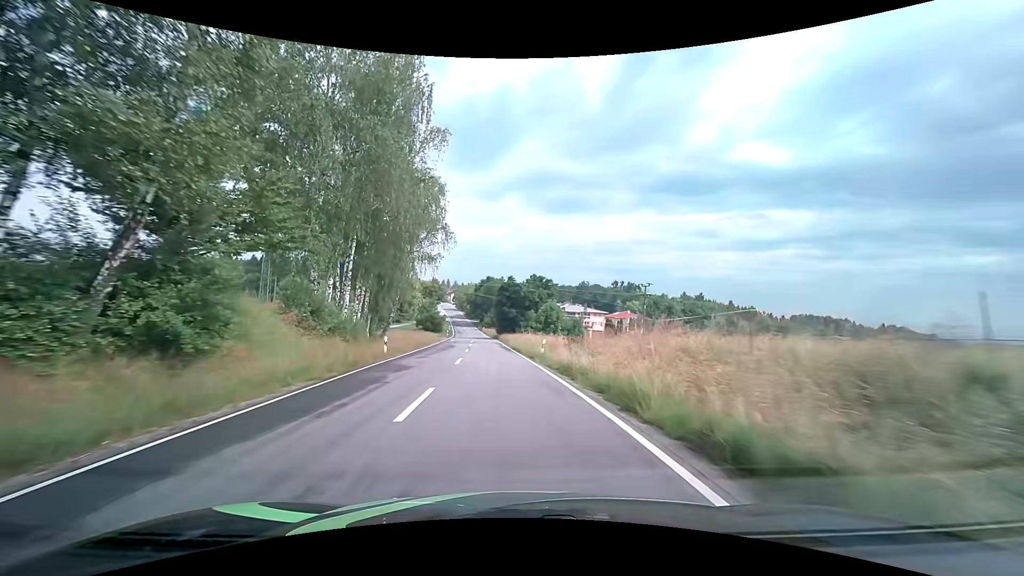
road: tertiary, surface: asphalt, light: Day
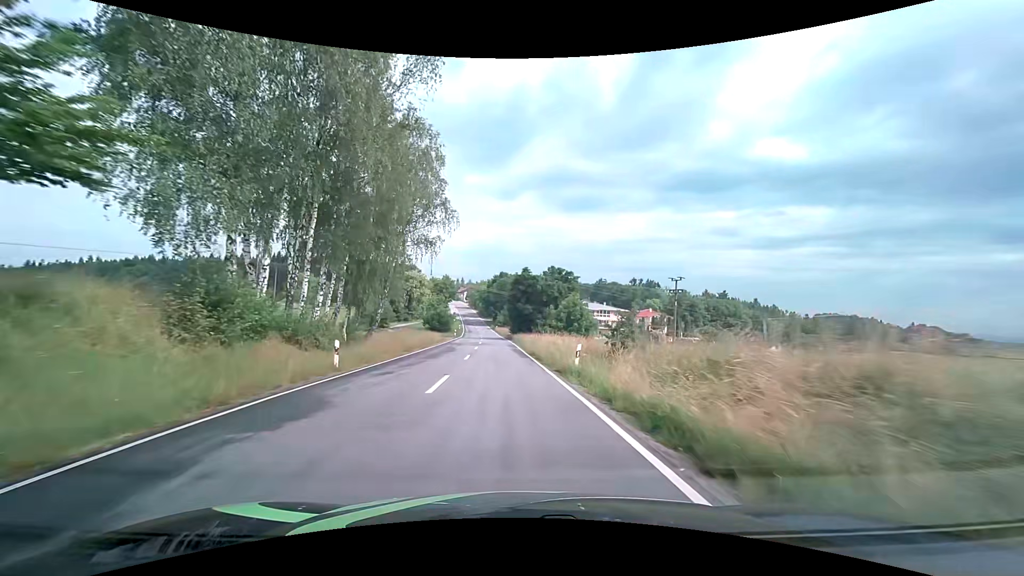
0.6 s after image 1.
(-0.1, +8.9) m; -2°
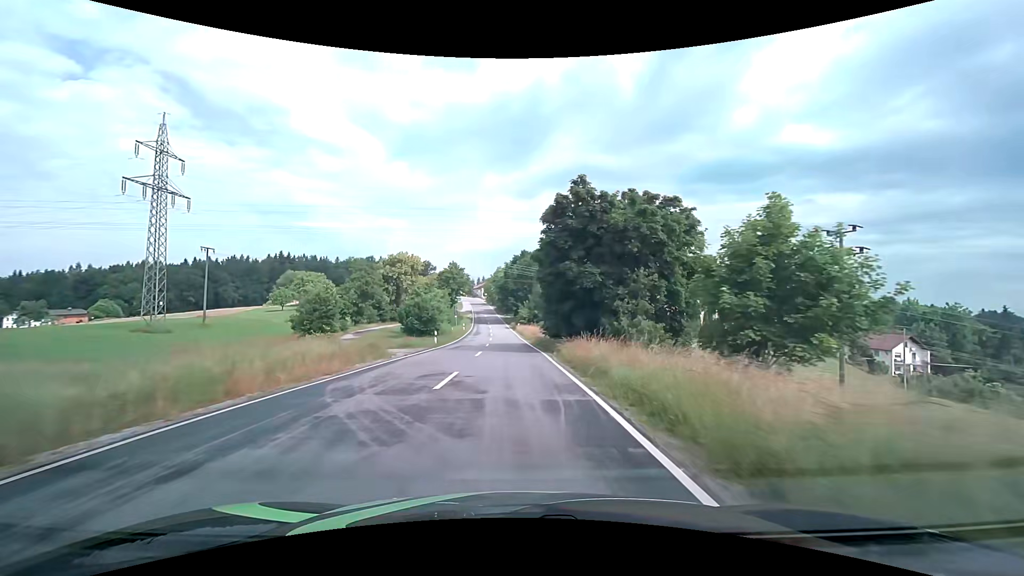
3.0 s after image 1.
(-1.2, +35.7) m; -3°
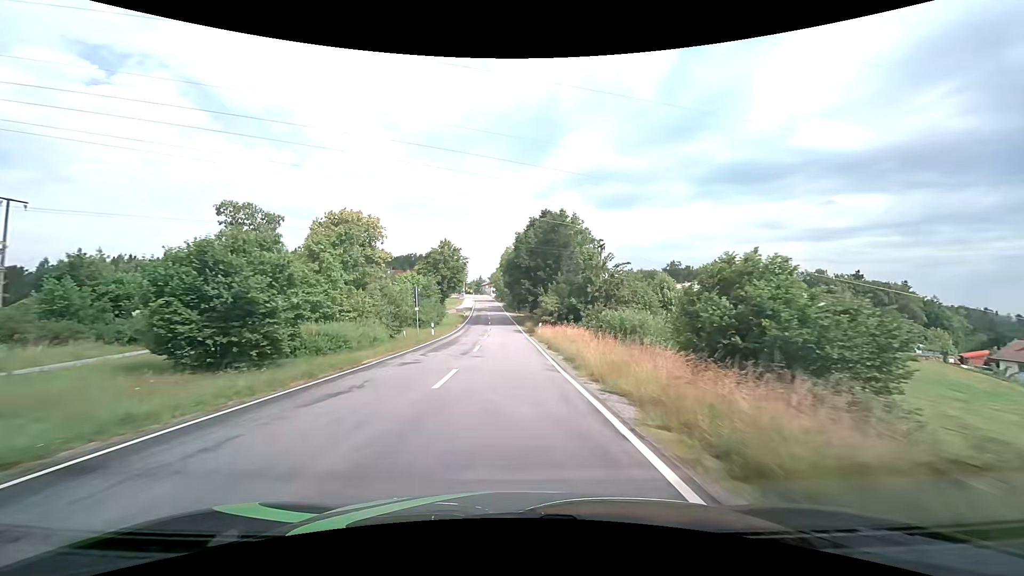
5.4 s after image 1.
(-0.4, +36.1) m; -2°
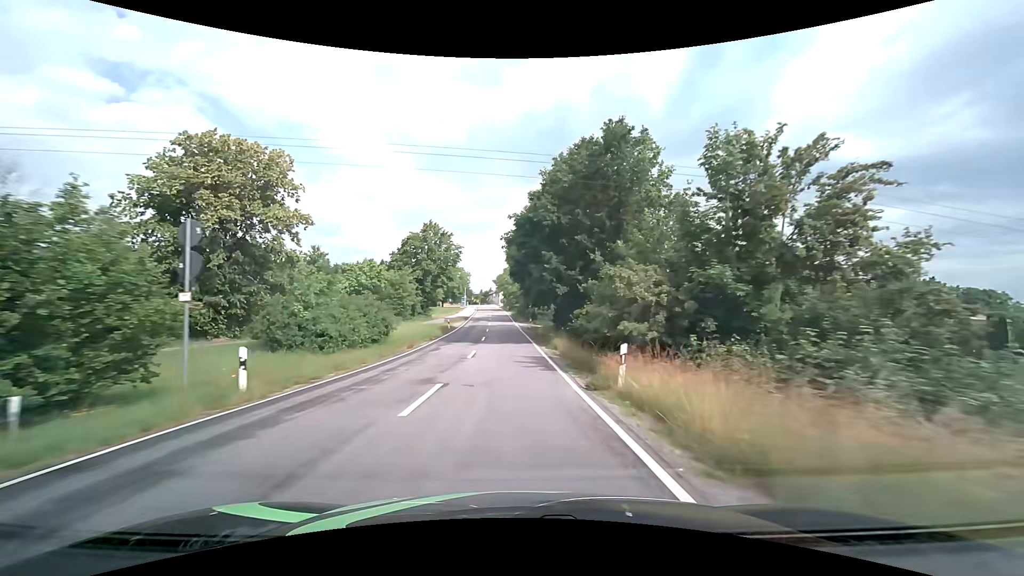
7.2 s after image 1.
(-0.2, +27.0) m; -1°
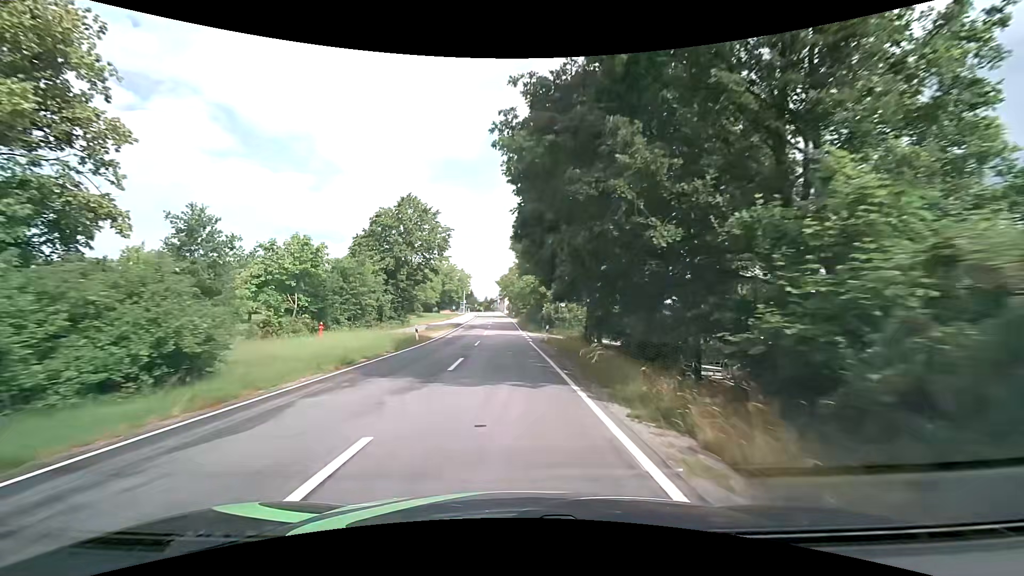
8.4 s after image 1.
(-0.2, +17.6) m; -1°
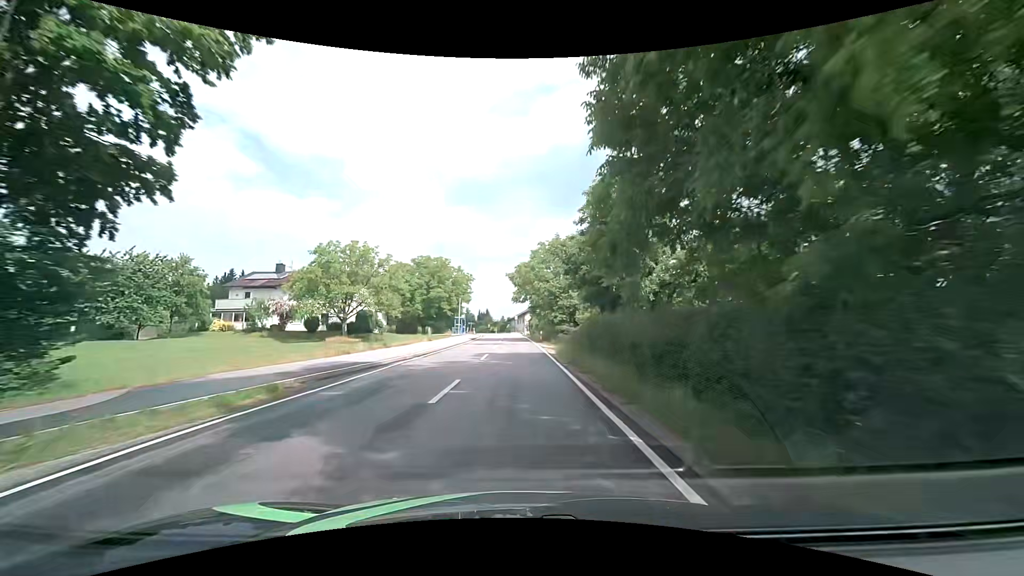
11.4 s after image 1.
(-0.9, +41.0) m; -3°
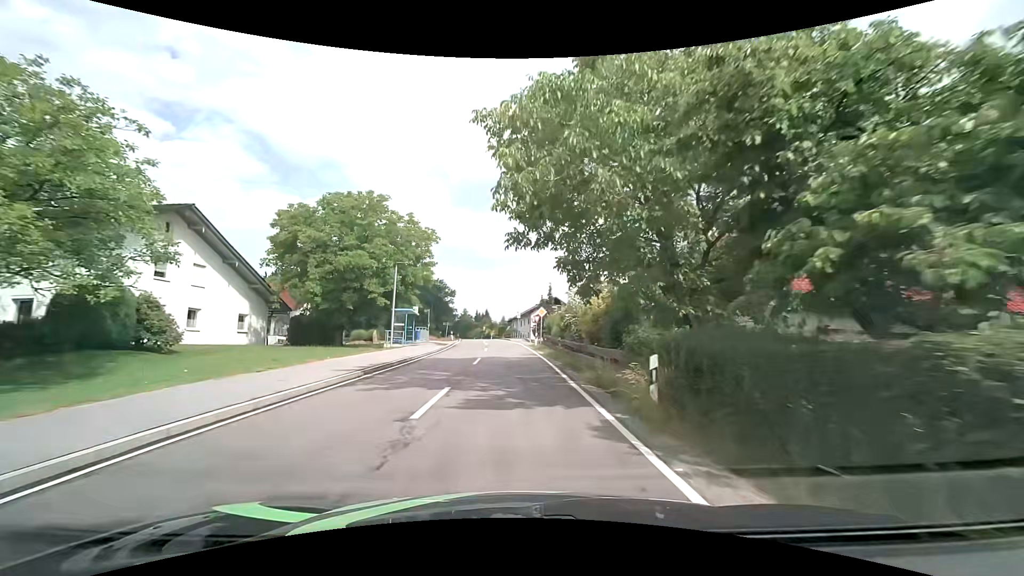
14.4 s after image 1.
(0.0, +37.1) m; 0°
(0, +10) (0, +20) (0, +30) (-1, +40) (-1, +50) (-2, +60) (-3, +70) (-4, +80) (-6, +90) (-7, +100) m
